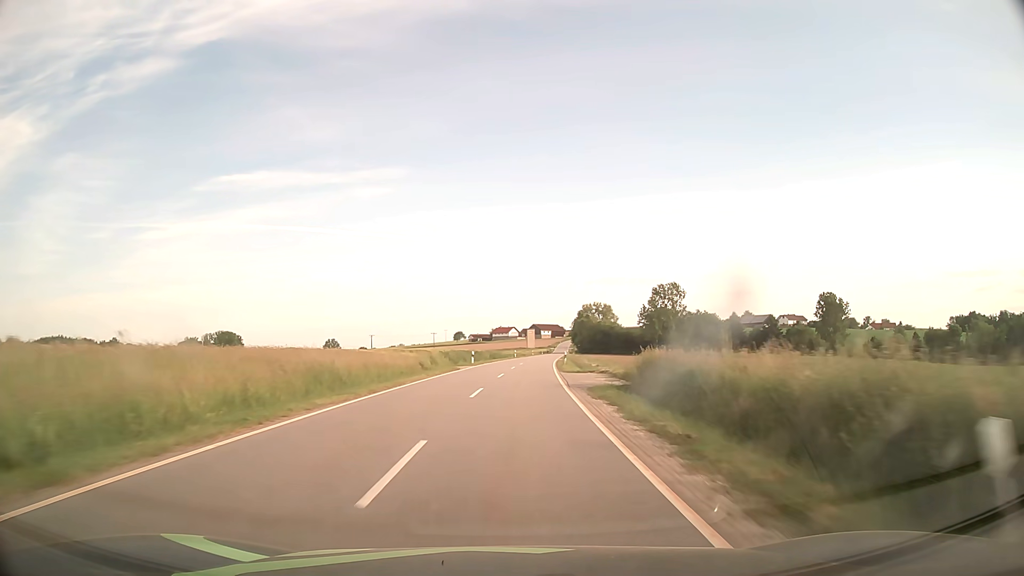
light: Day
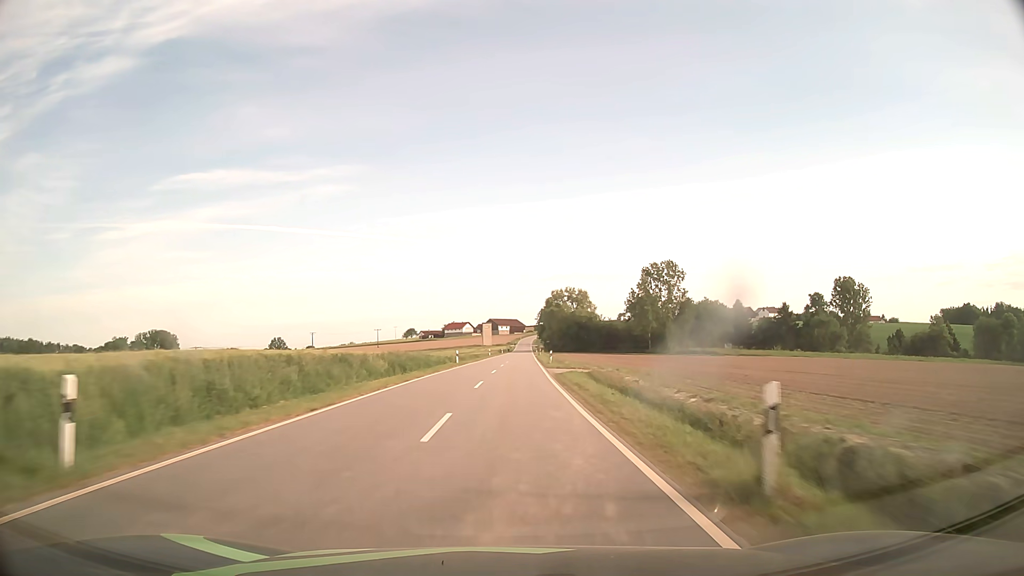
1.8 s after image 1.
(+1.8, +44.9) m; +4°
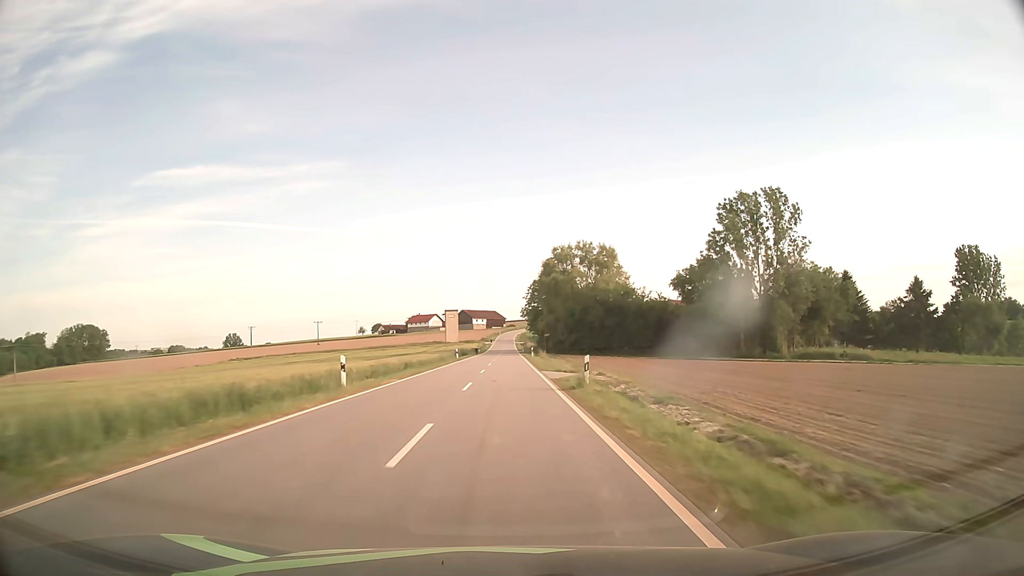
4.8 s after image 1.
(+1.9, +75.2) m; +2°
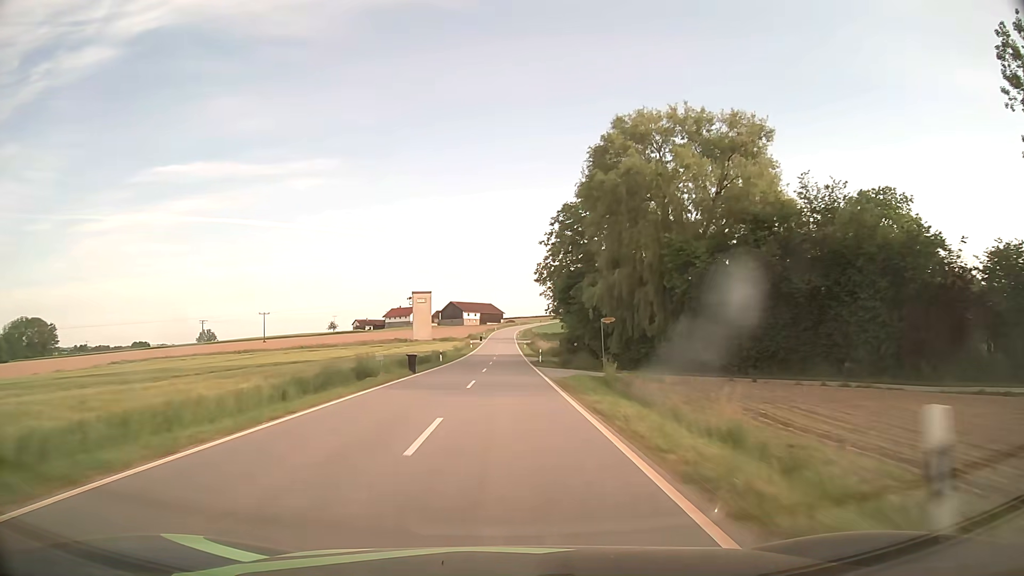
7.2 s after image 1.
(-0.1, +60.2) m; 0°
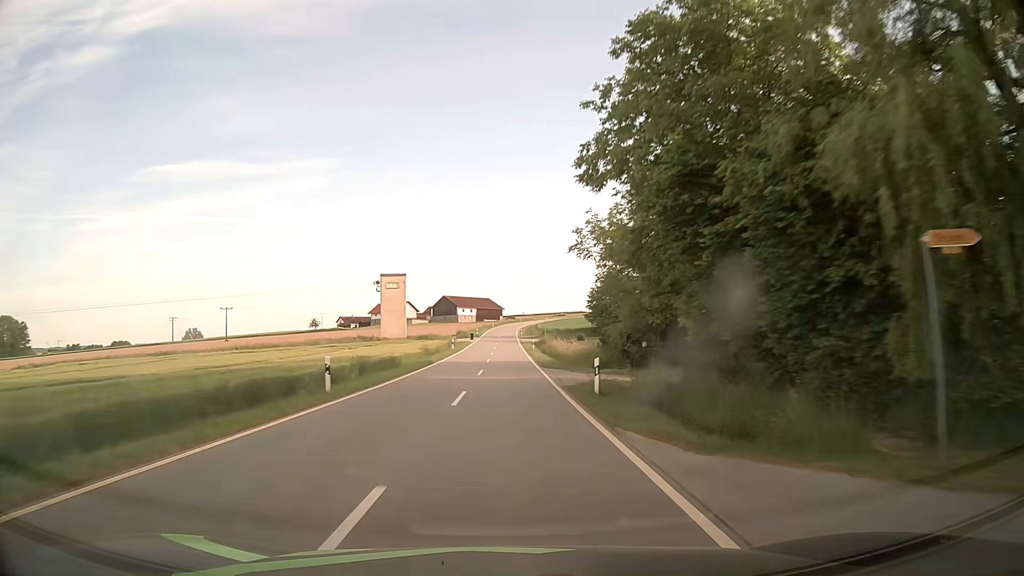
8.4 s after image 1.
(0.0, +30.1) m; 0°
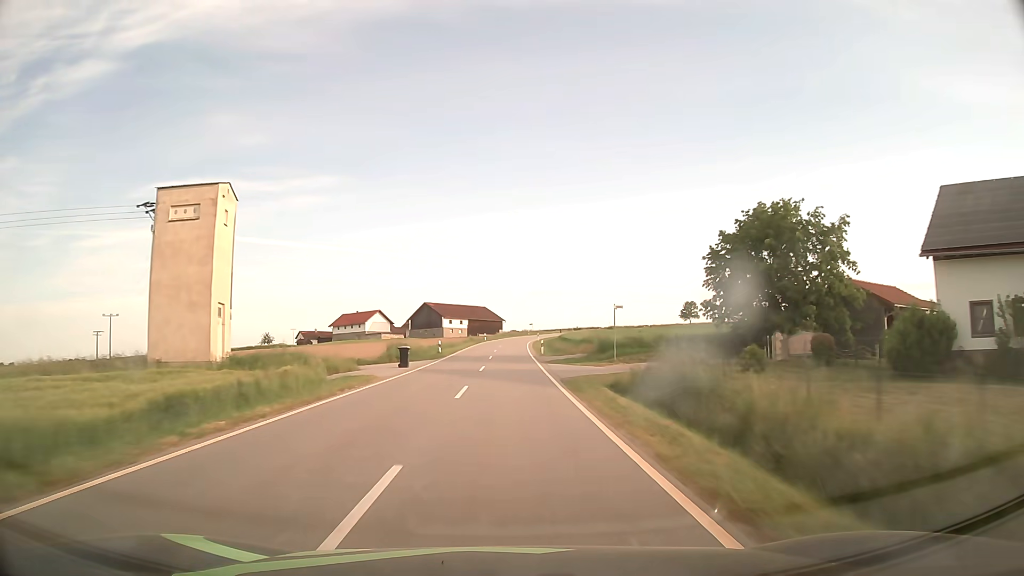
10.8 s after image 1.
(0.0, +60.0) m; 0°
